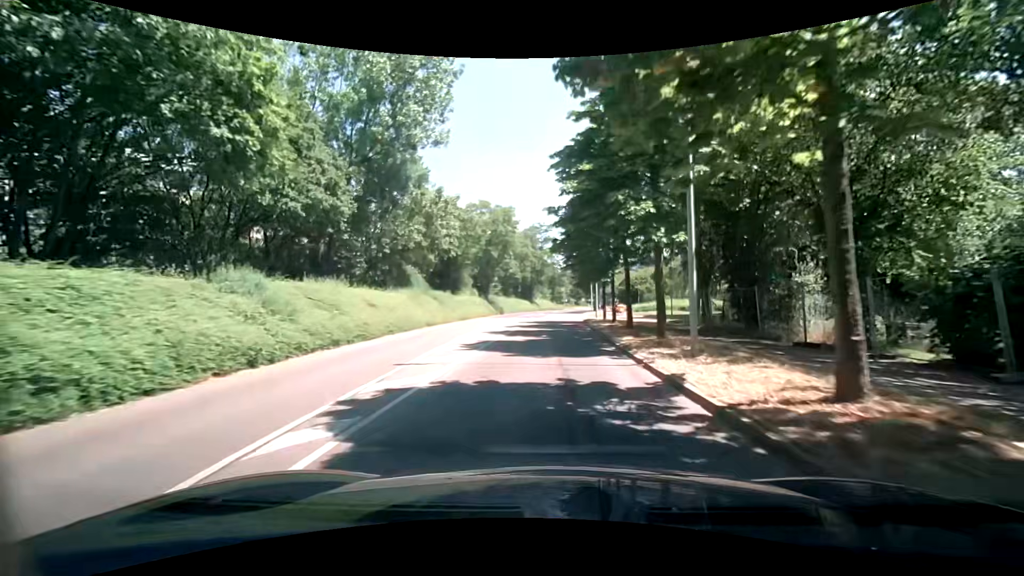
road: tertiary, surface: asphalt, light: Day
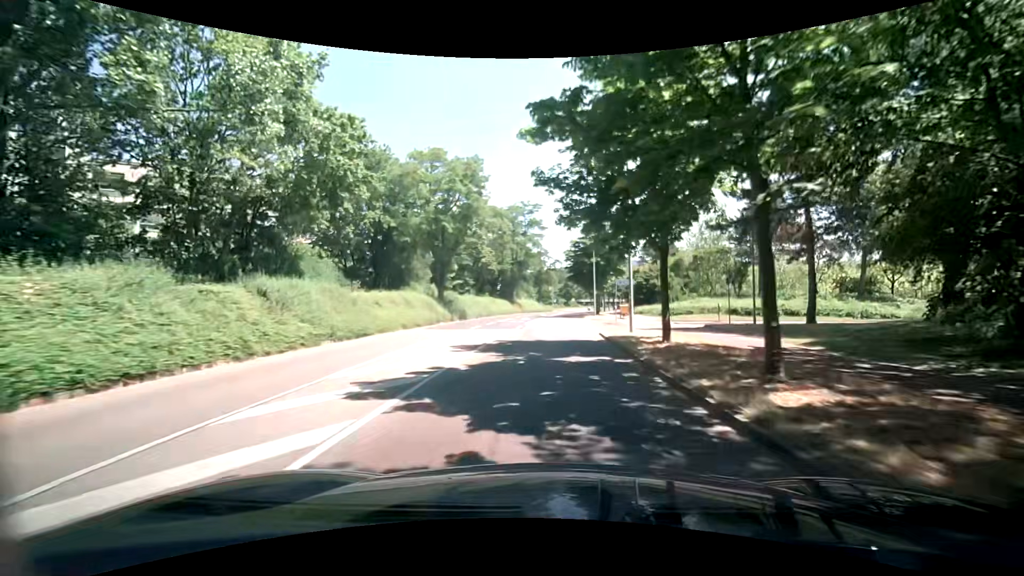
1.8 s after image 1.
(+0.2, +22.4) m; +2°
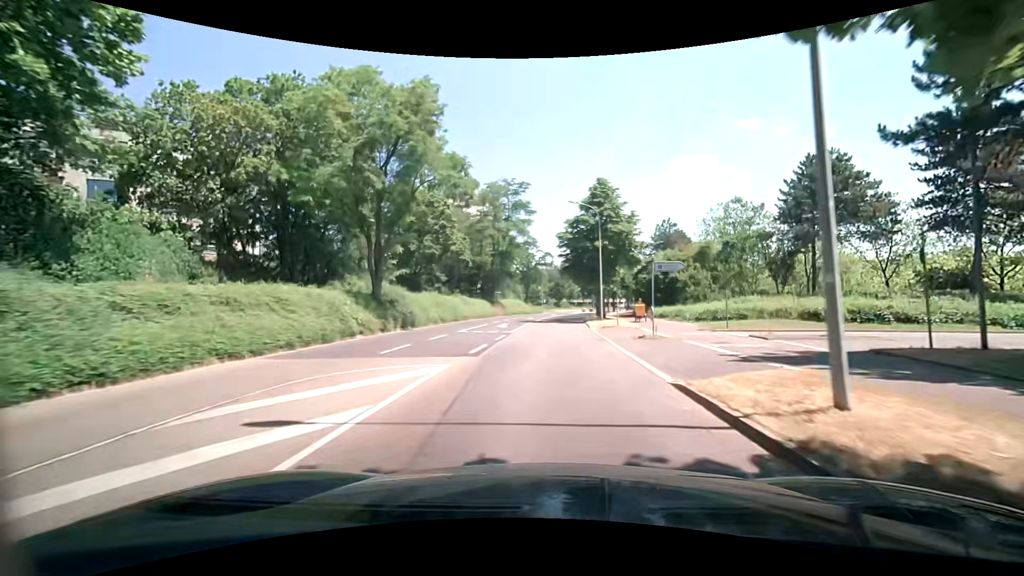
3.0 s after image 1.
(+0.1, +14.9) m; 0°
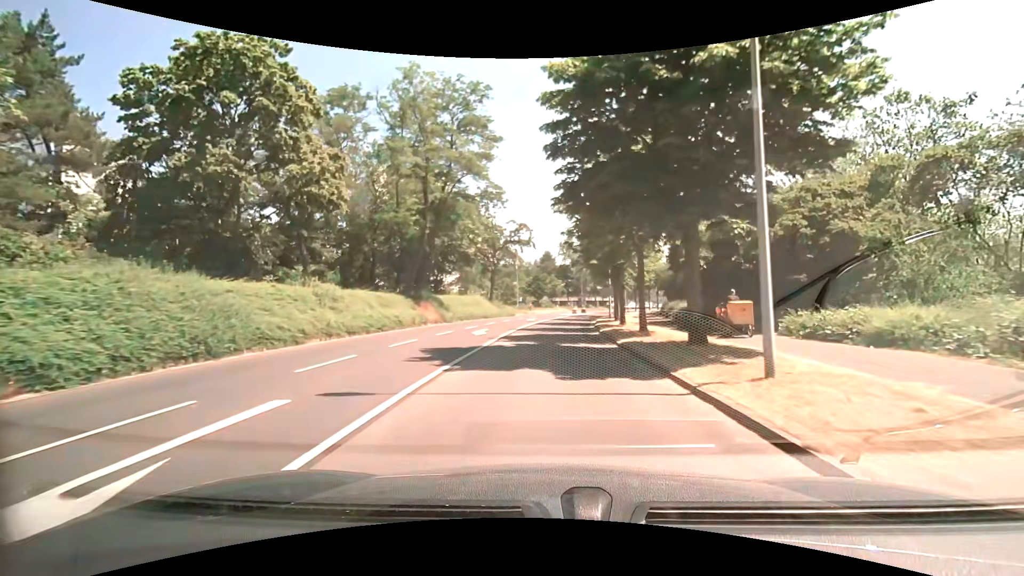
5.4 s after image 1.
(+0.8, +29.8) m; +3°
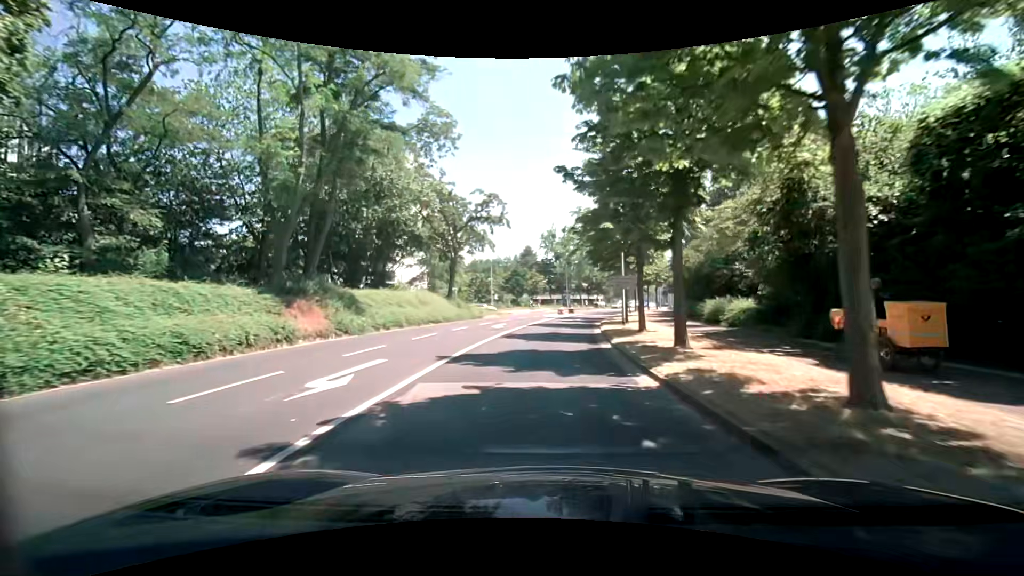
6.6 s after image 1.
(+0.3, +14.9) m; +2°
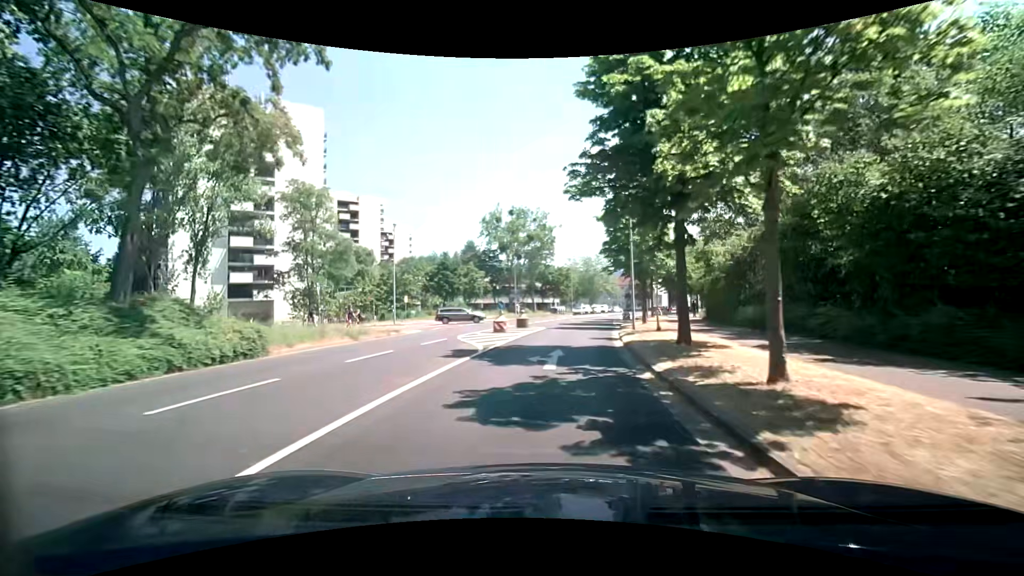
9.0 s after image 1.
(+1.4, +29.8) m; +7°
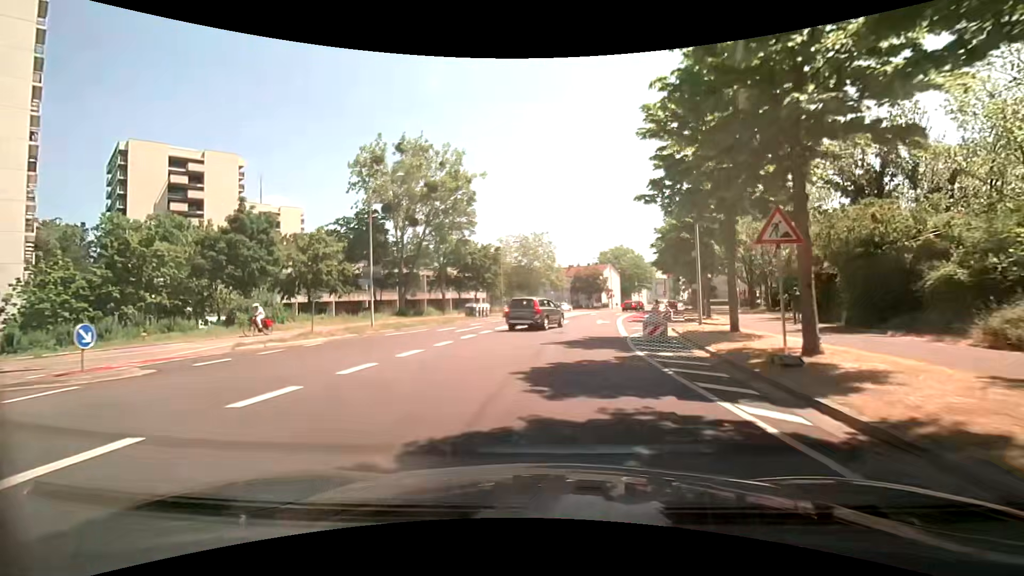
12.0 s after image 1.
(+1.7, +36.0) m; +6°
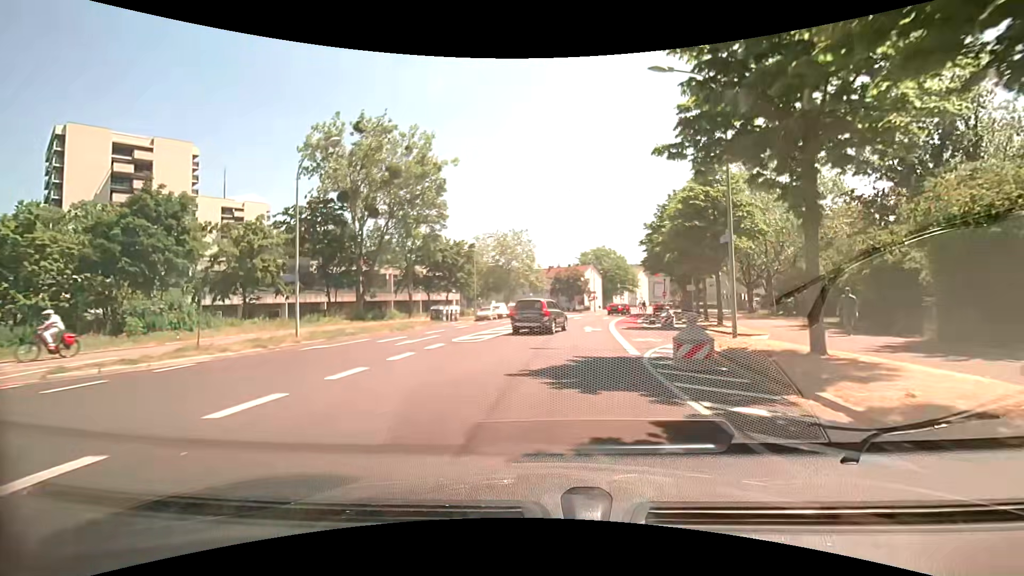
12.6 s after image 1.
(+0.1, +6.4) m; +2°
